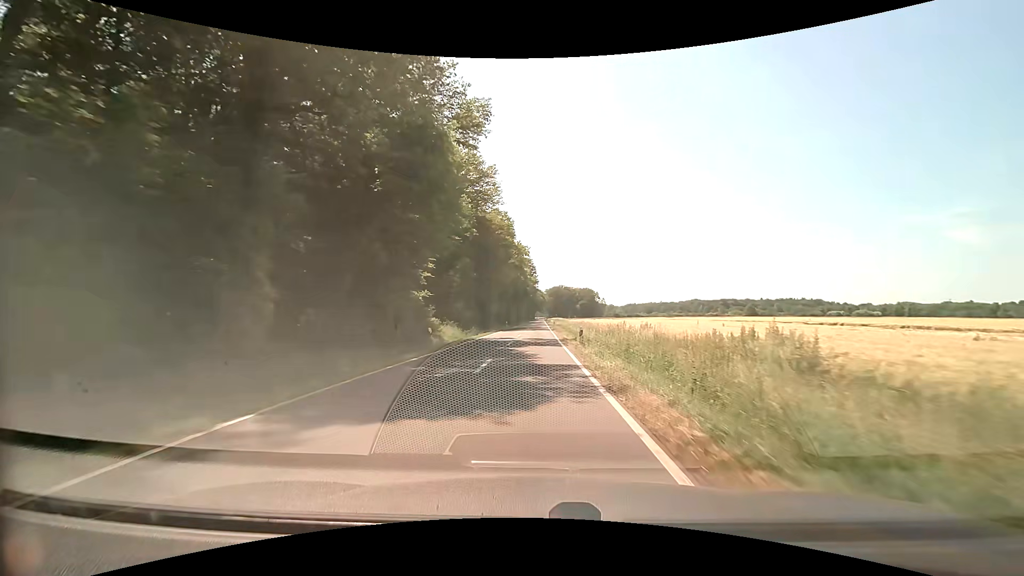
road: secondary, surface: asphalt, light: Day
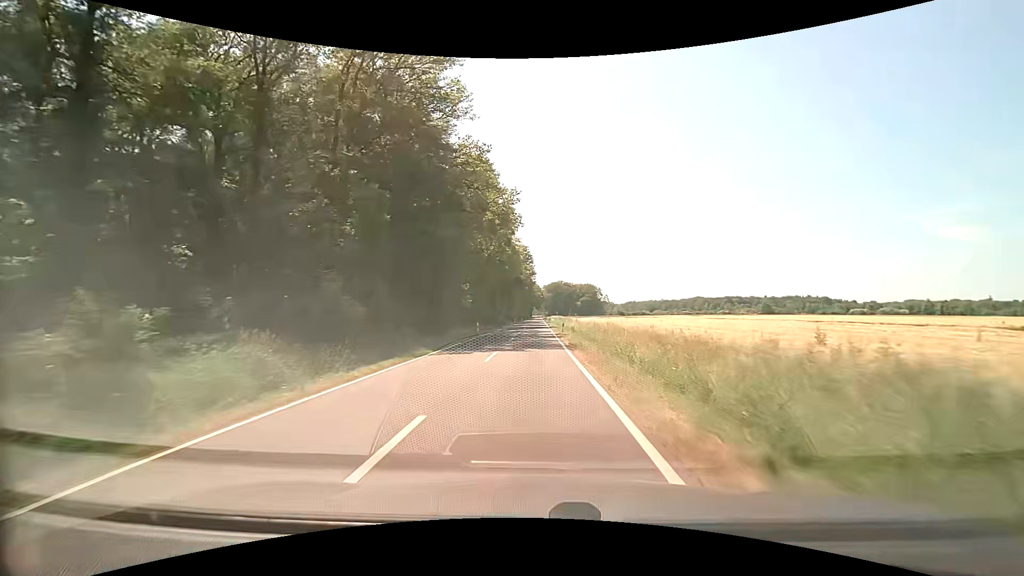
(+0.5, +33.3) m; +1°
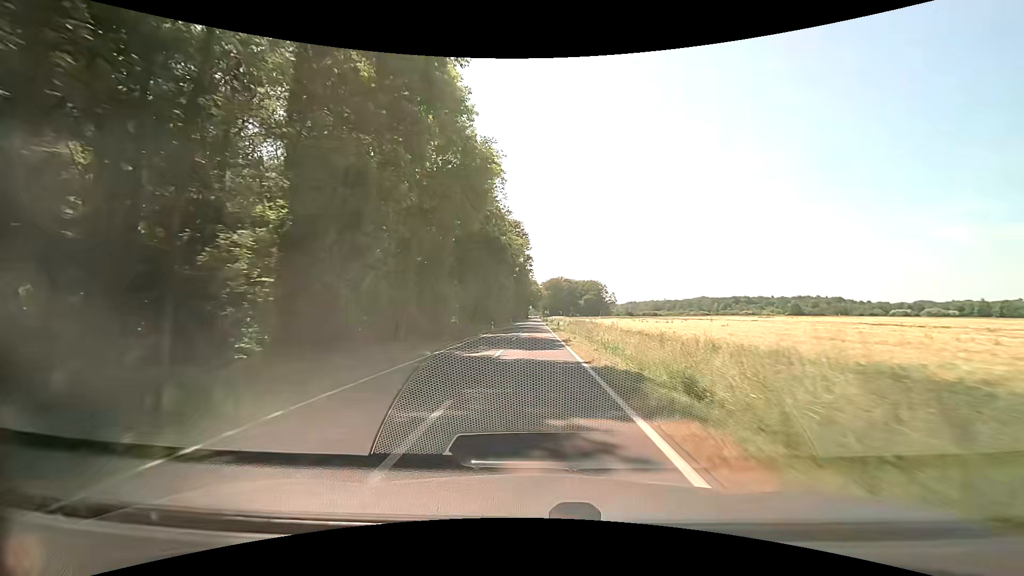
(-0.1, +47.1) m; 0°
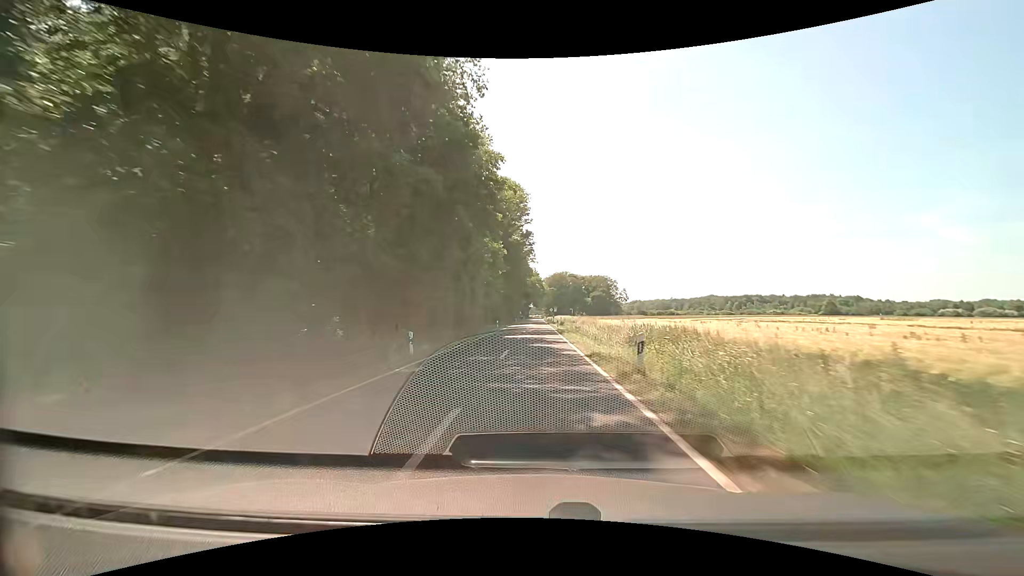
(-0.1, +36.9) m; 0°
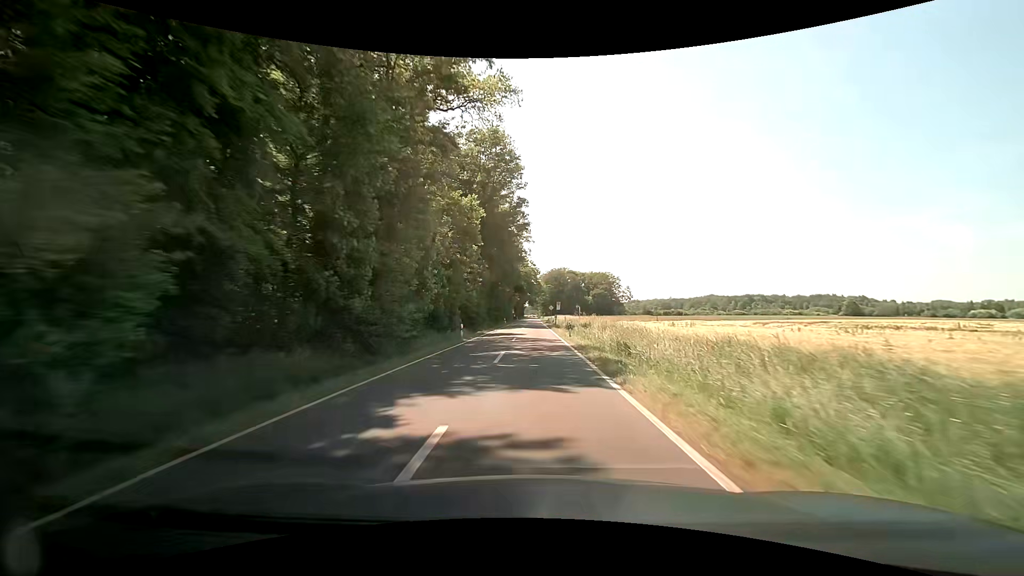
(+0.1, +25.3) m; 0°
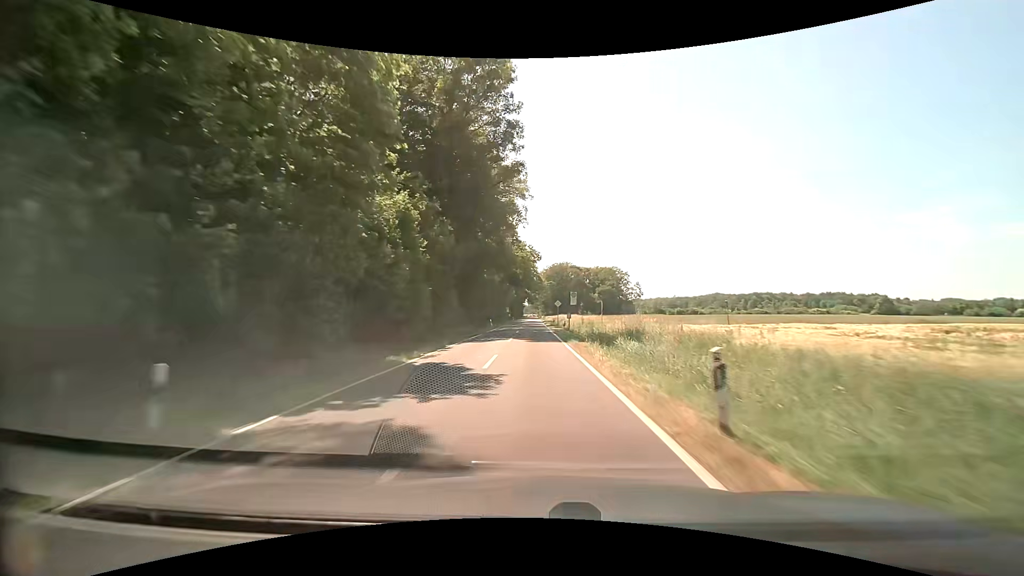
(+0.1, +25.7) m; 0°
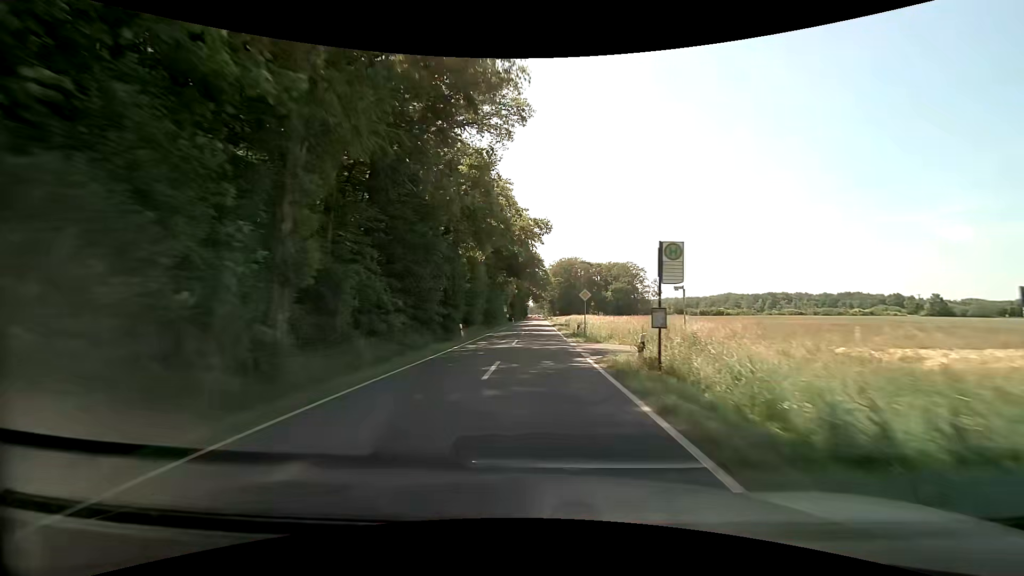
(-0.2, +26.2) m; -1°
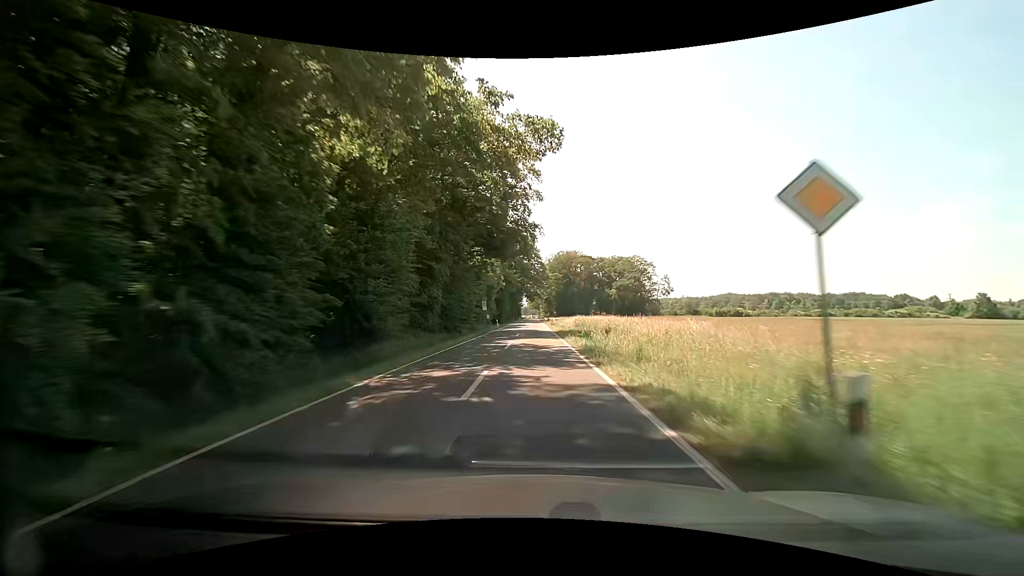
(+0.1, +26.5) m; 0°
(0, +10) (0, +20) (0, +30) (0, +40) (0, +50) (0, +60) (0, +70) (0, +80) (0, +90) (0, +100) m
